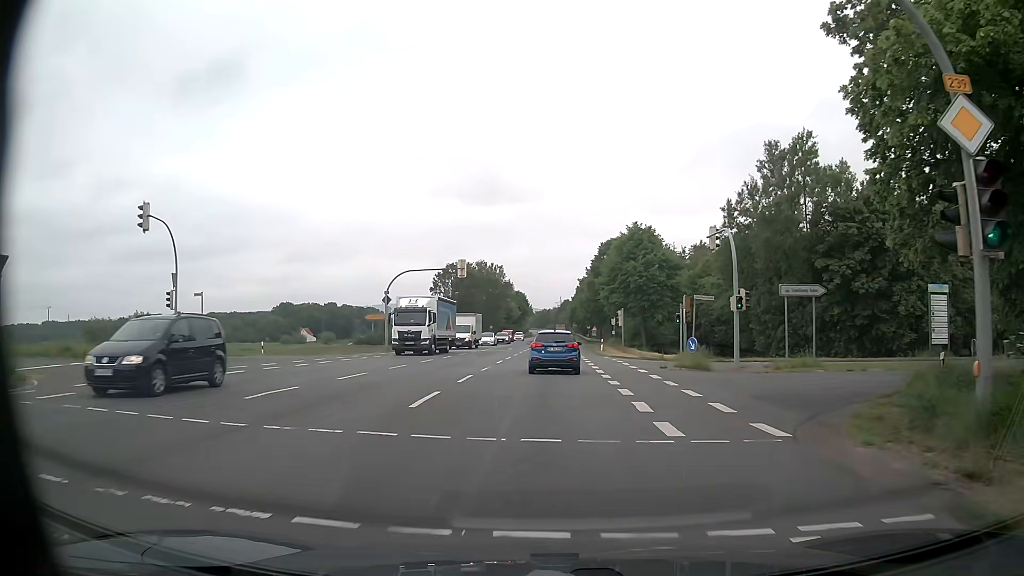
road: primary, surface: asphalt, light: Day
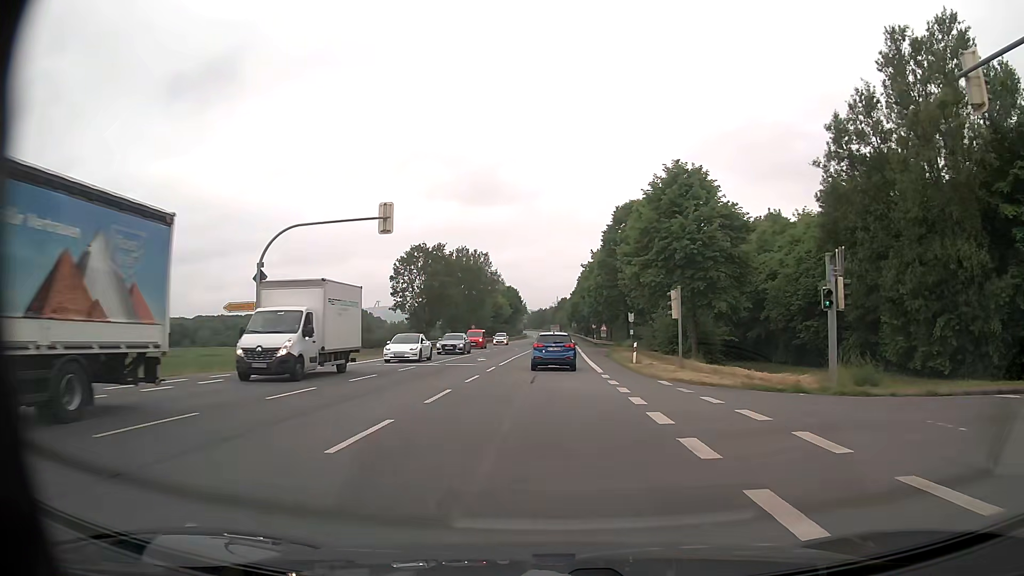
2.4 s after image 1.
(0.0, +23.2) m; 0°
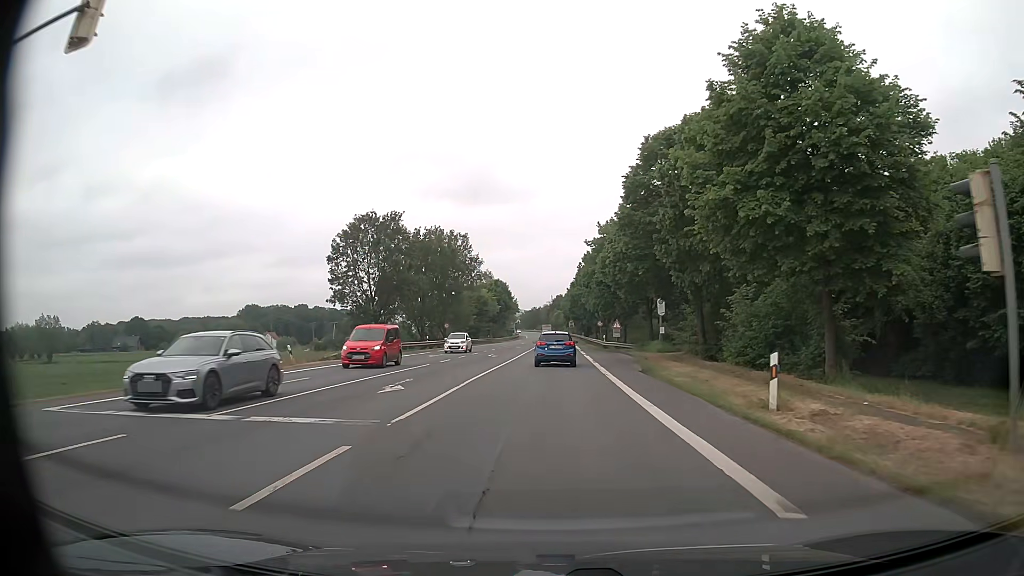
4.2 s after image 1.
(0.0, +20.6) m; 0°
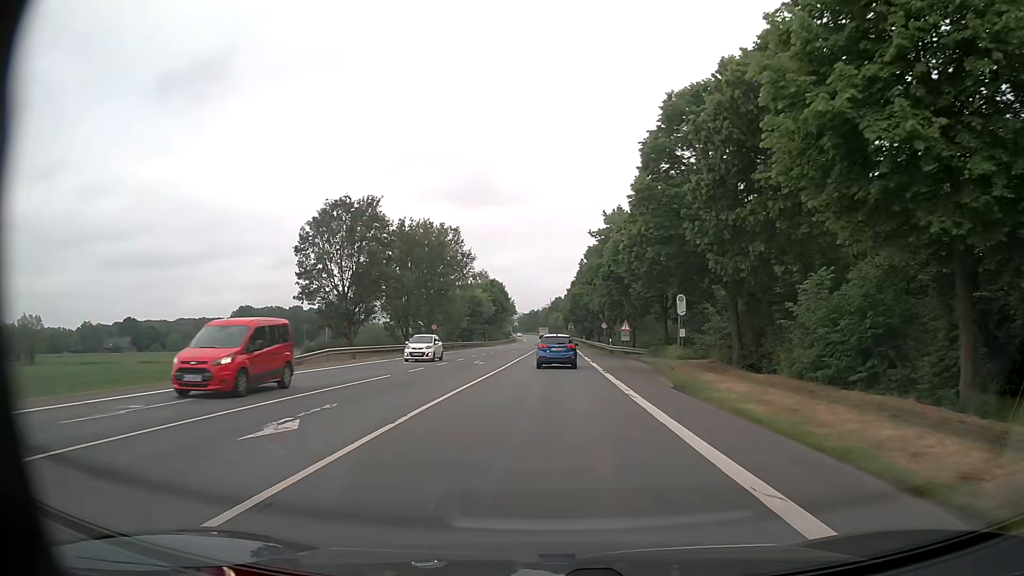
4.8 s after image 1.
(0.0, +7.5) m; 0°
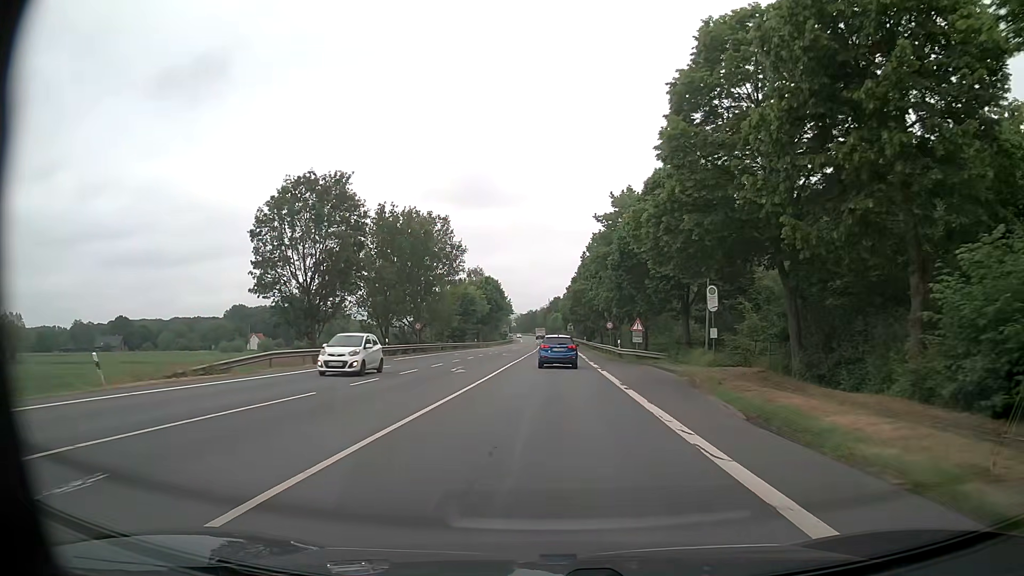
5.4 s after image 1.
(0.0, +7.8) m; 0°
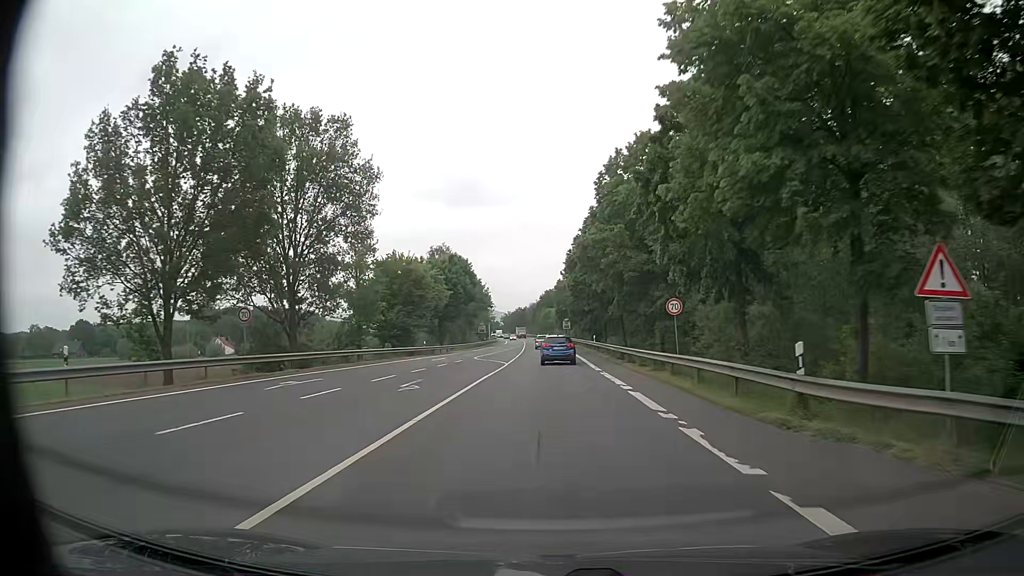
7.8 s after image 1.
(+0.3, +34.0) m; +1°
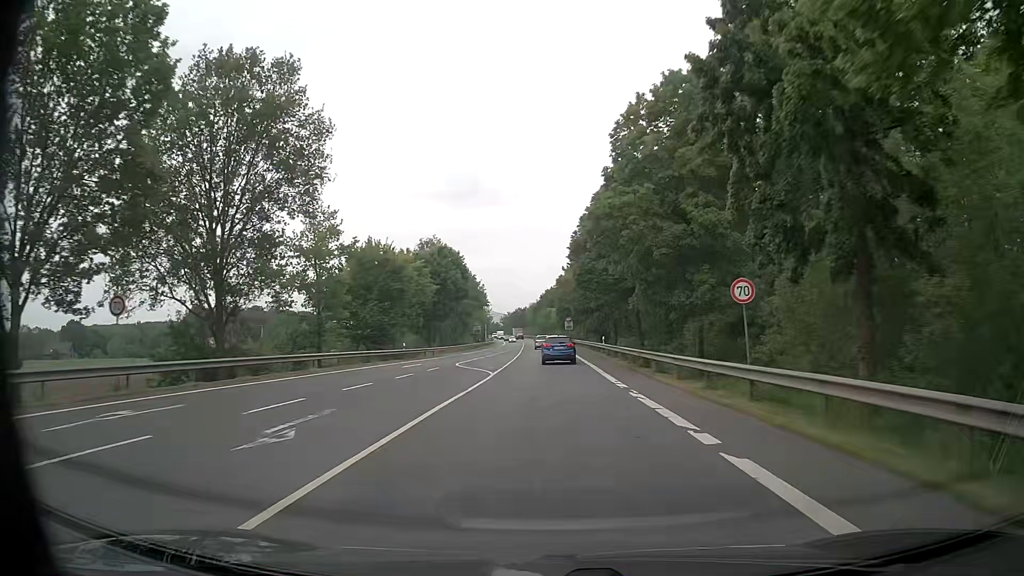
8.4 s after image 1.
(0.0, +9.3) m; 0°
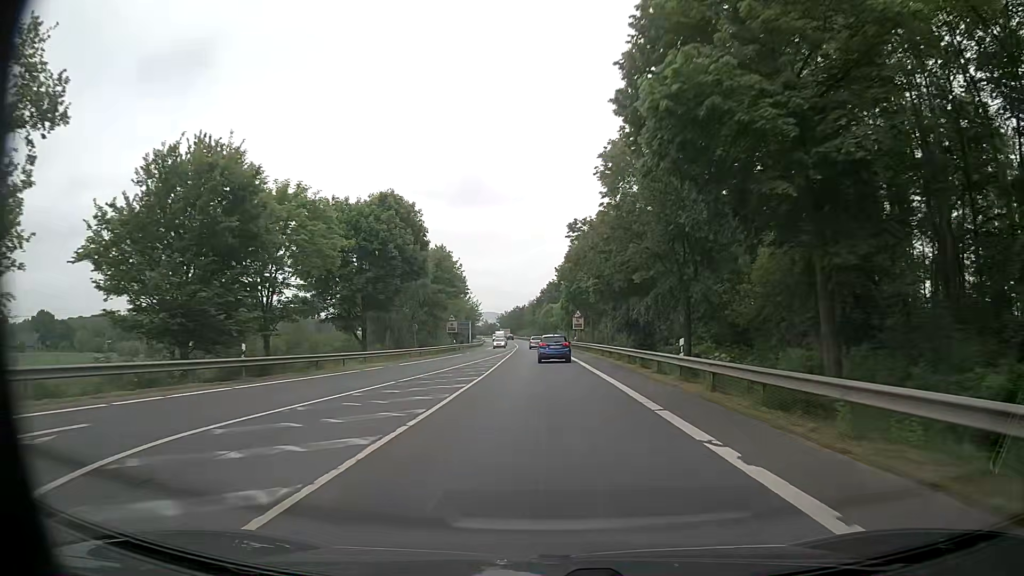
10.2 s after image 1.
(-0.1, +29.4) m; -1°
(0, +10) (0, +20) (0, +30) (0, +40) (0, +50) (0, +60) (0, +70) (-1, +80) (-1, +90) (-1, +100) m
